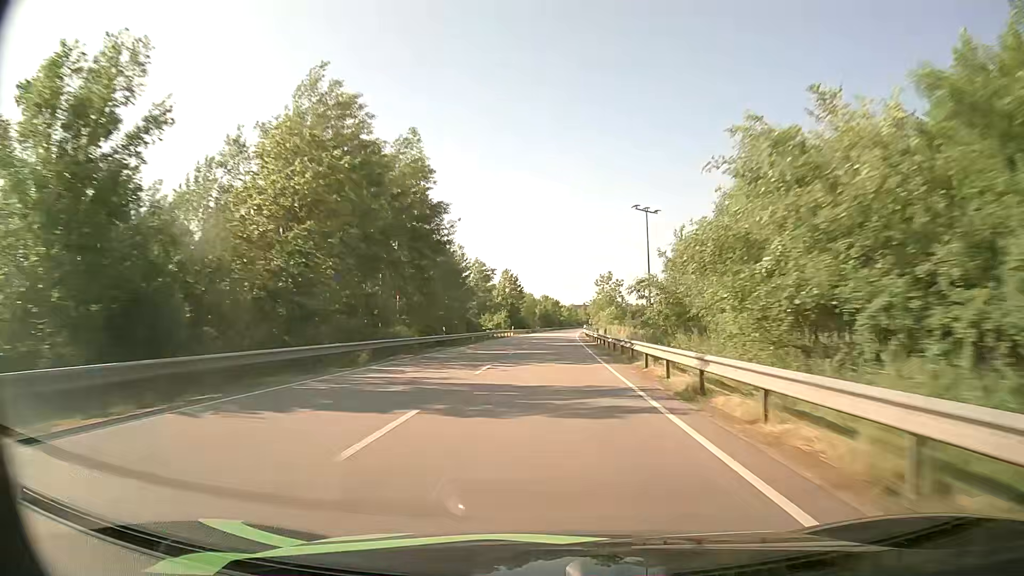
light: Day
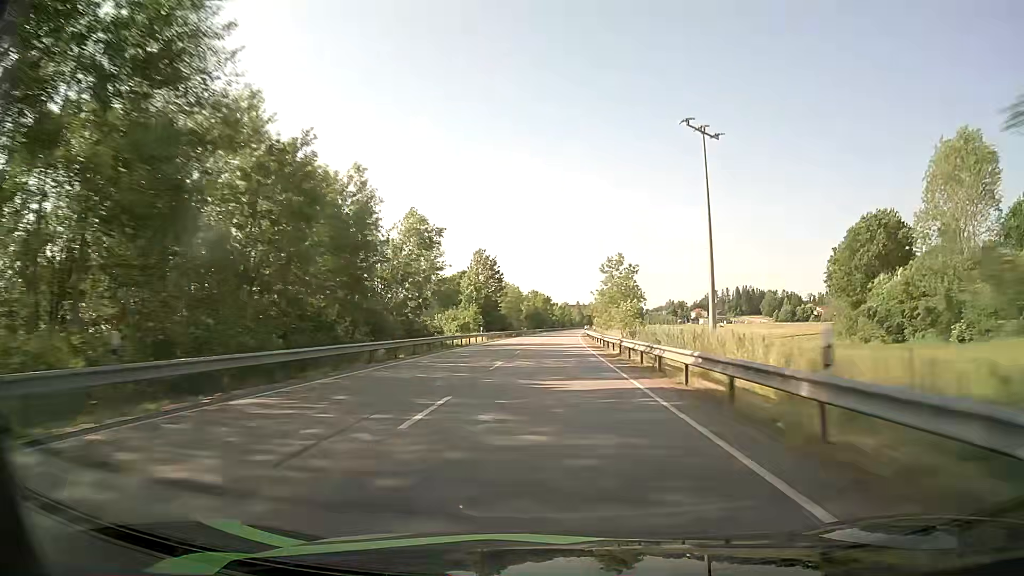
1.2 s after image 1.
(+0.3, +33.8) m; +1°
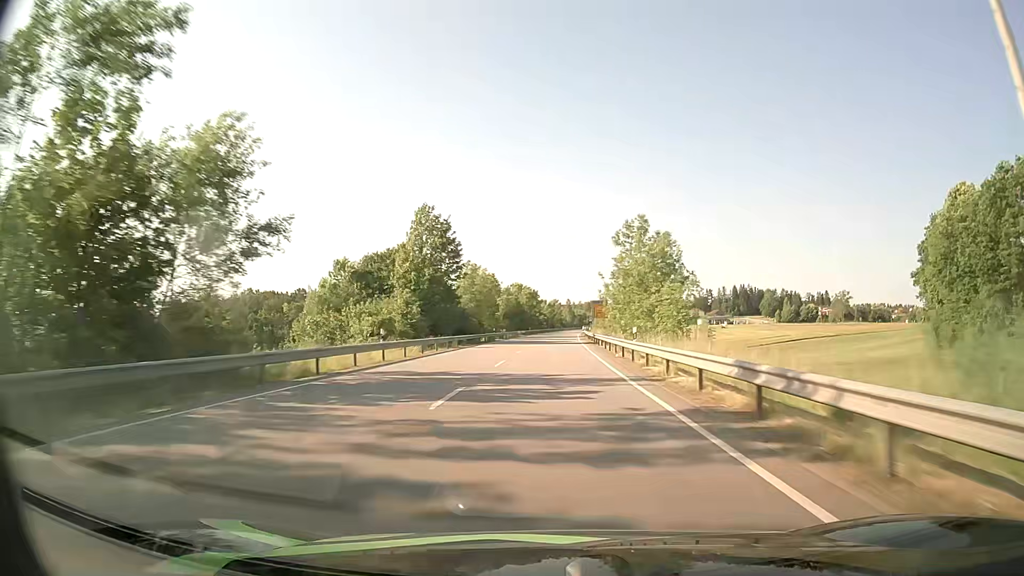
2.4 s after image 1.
(+0.4, +33.8) m; +1°
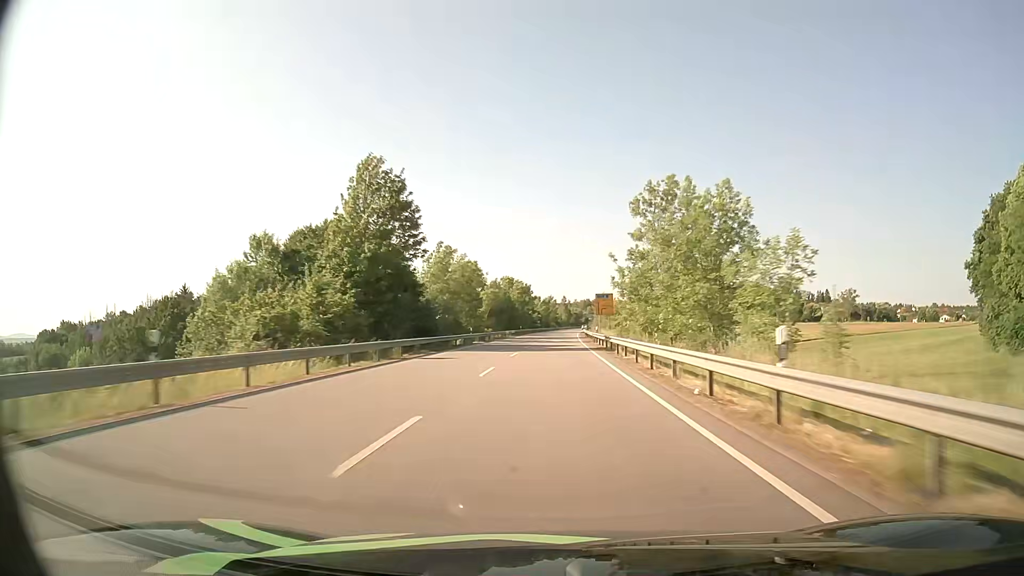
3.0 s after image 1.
(+0.1, +16.9) m; 0°
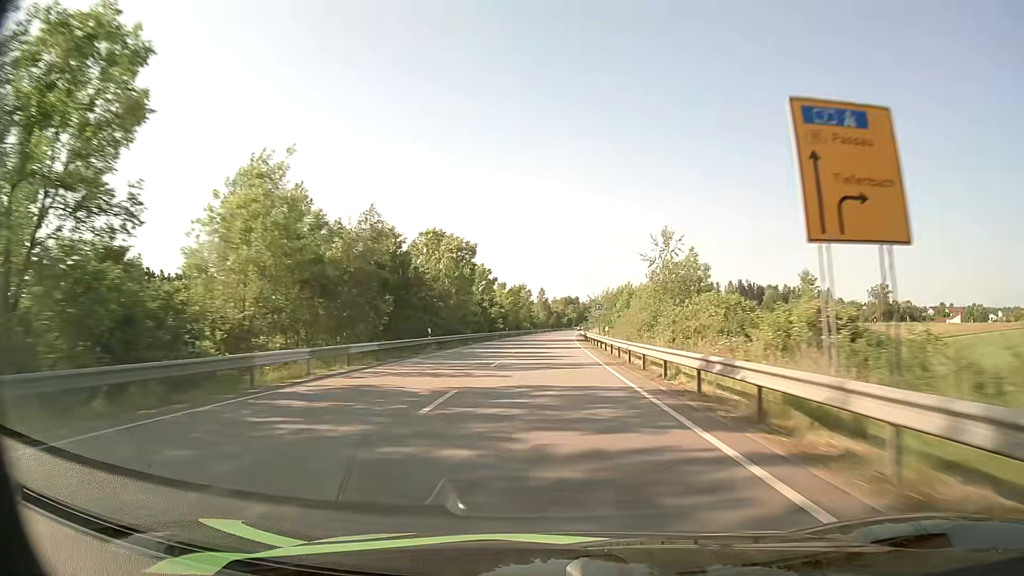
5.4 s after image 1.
(+1.2, +67.8) m; +2°
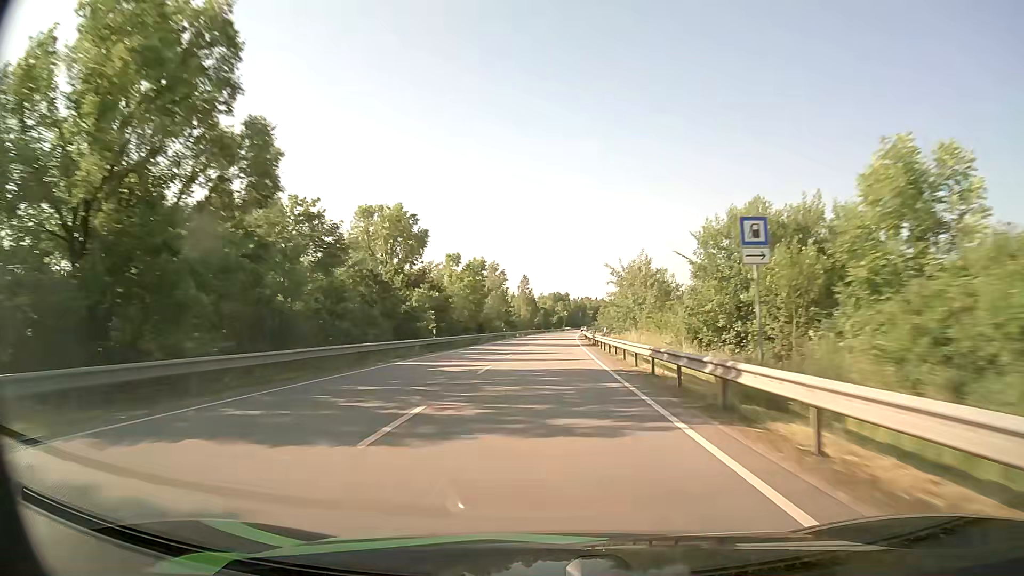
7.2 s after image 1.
(+0.5, +50.8) m; +1°
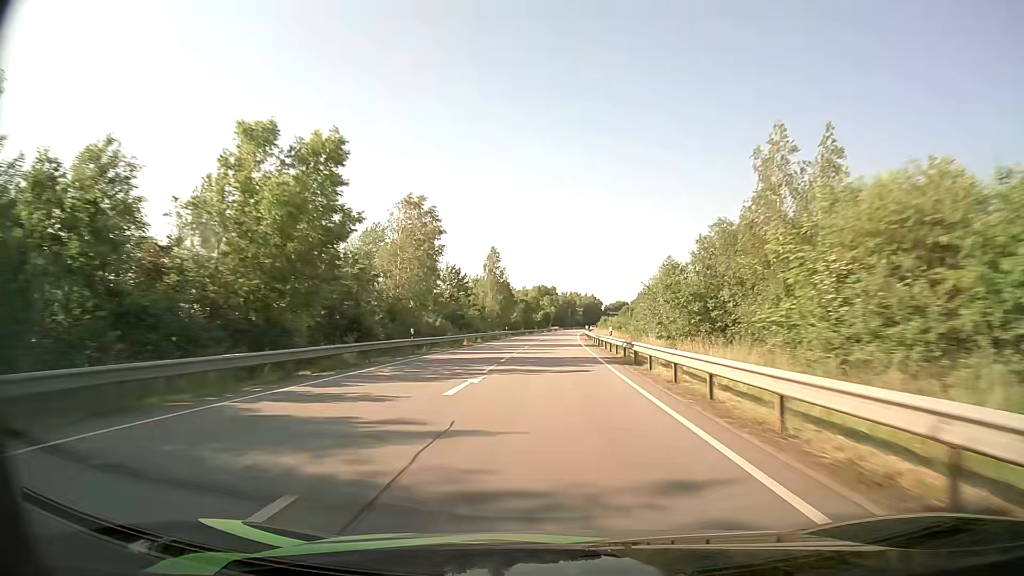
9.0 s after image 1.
(+0.5, +50.8) m; +1°
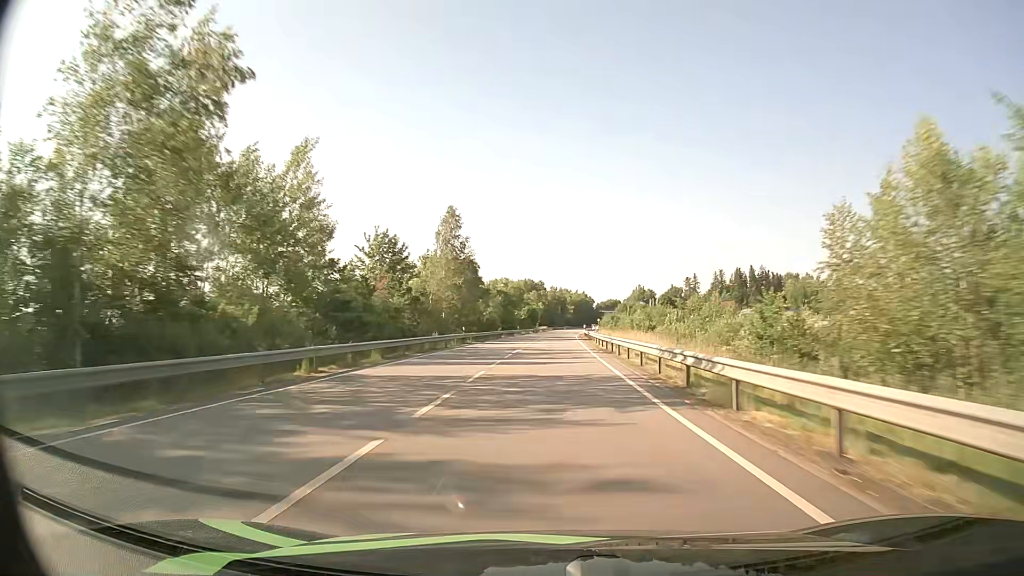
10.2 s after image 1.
(+0.2, +33.9) m; +1°
(0, +10) (0, +20) (0, +30) (+1, +40) (+1, +50) (+1, +60) (+1, +70) (+2, +80) (+2, +90) (+3, +100) m
